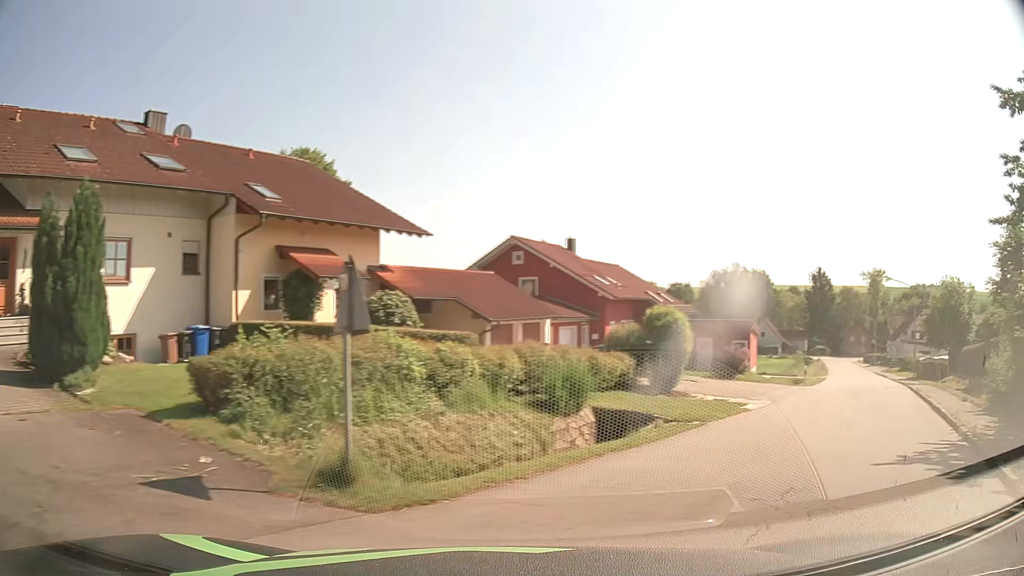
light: Day
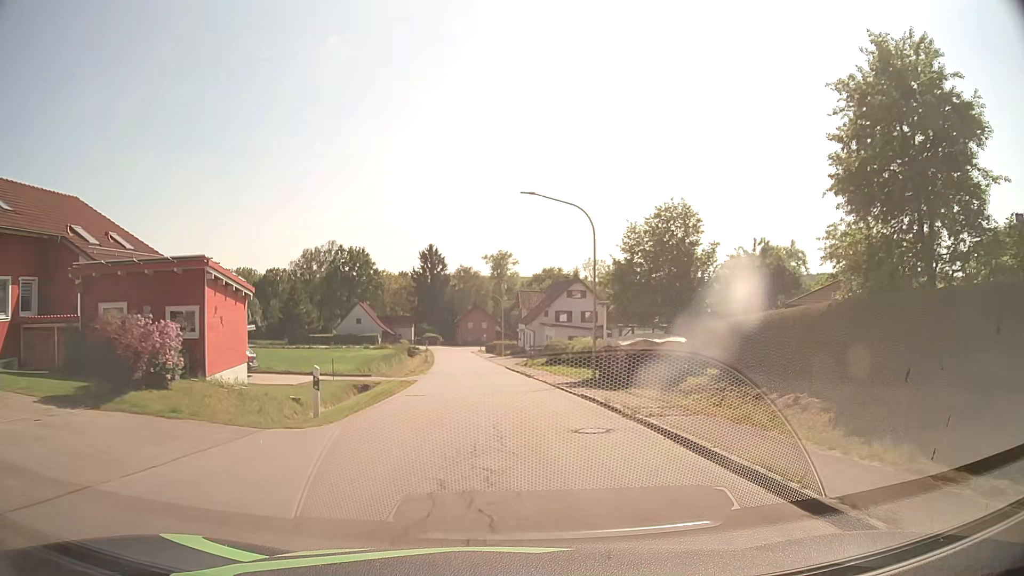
(+11.7, +22.3) m; +32°
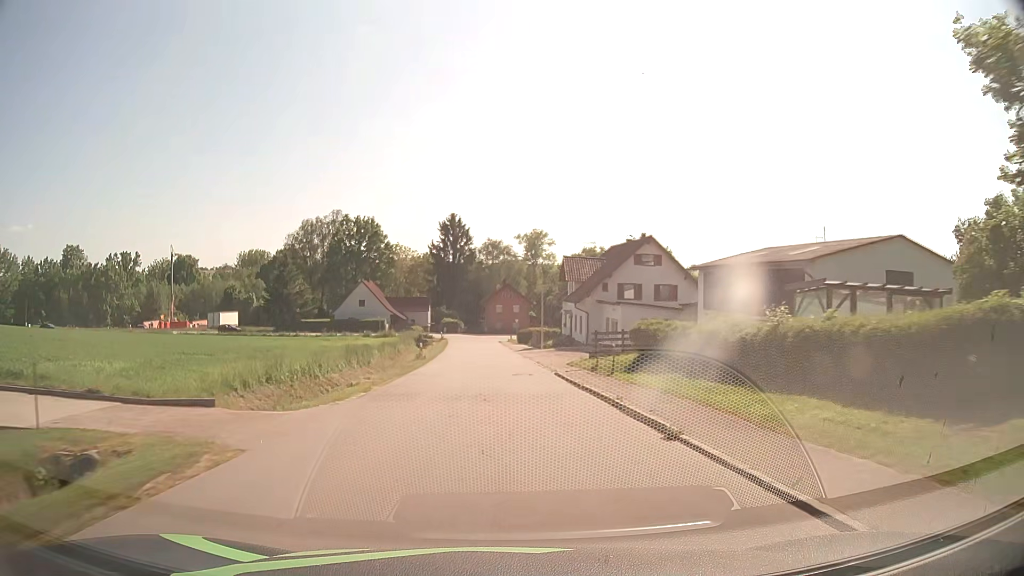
(-0.5, +24.2) m; -3°
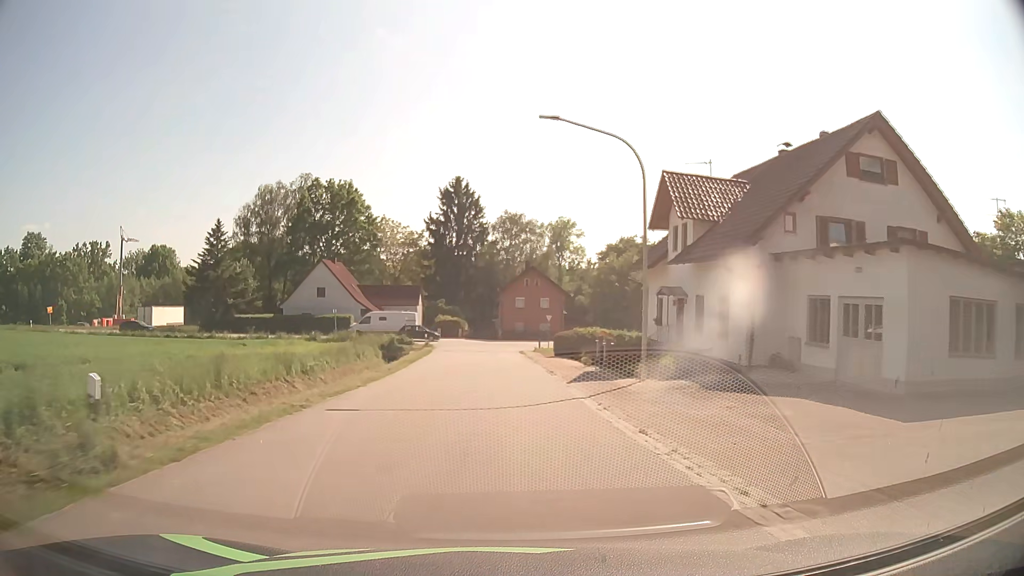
(-0.5, +32.9) m; -2°
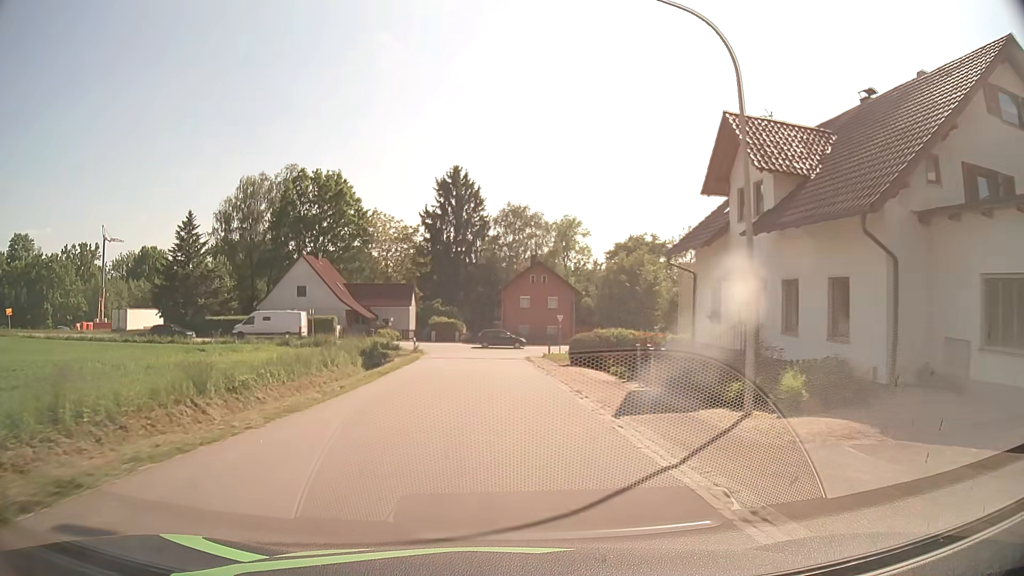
(0.0, +8.1) m; 0°
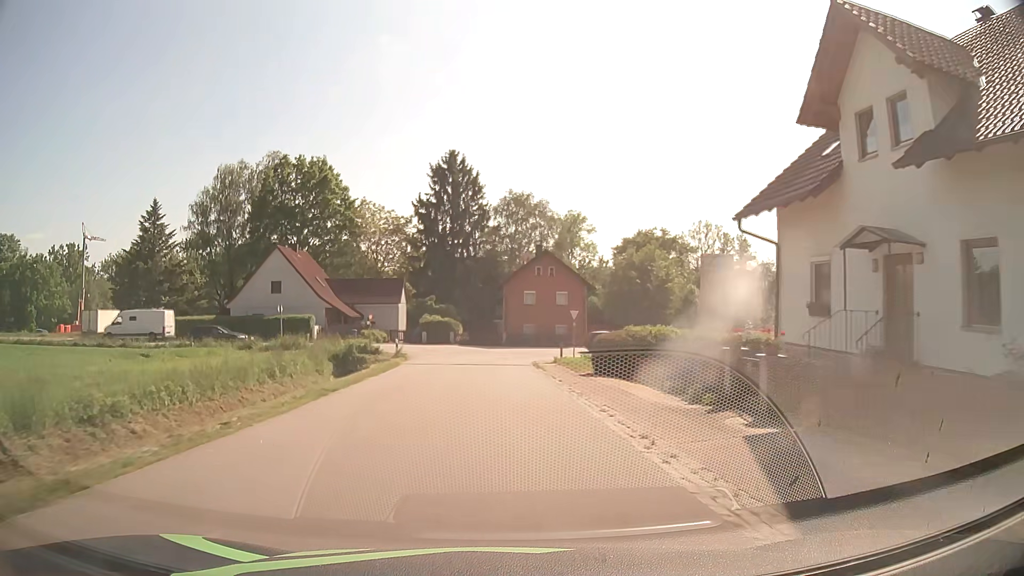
(0.0, +7.9) m; 0°
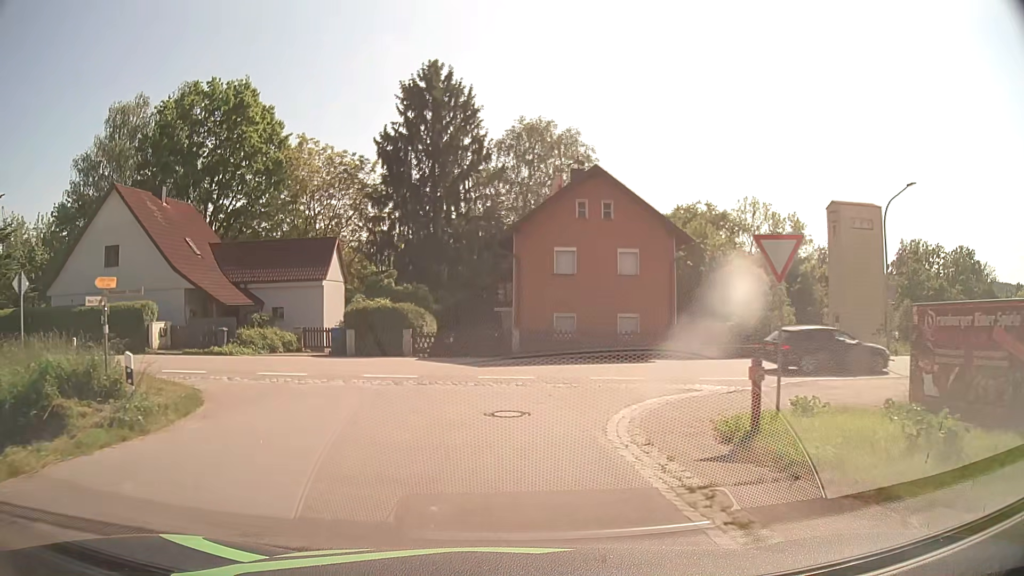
(-0.1, +26.5) m; -1°
